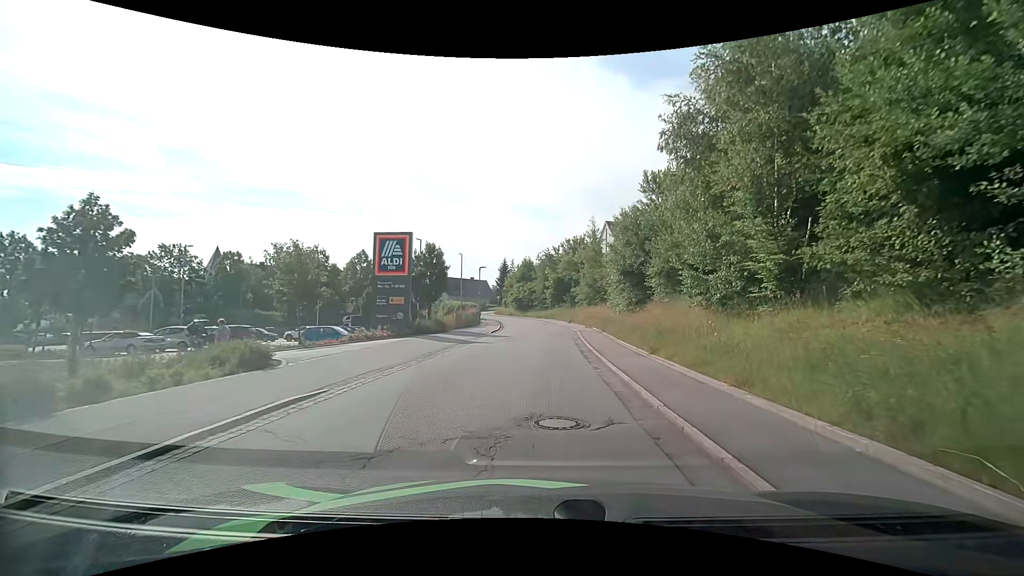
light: Day
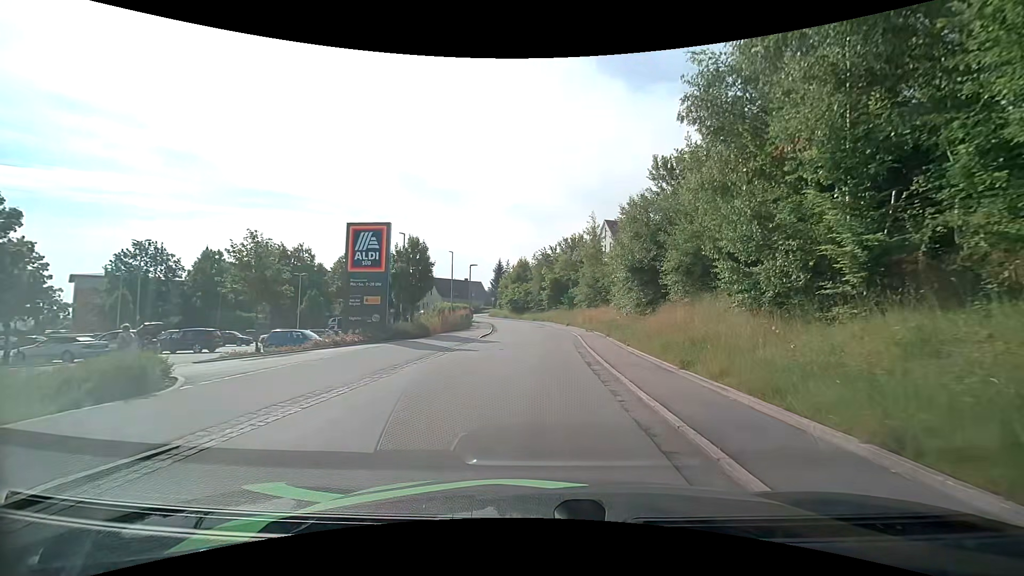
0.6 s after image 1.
(+0.1, +3.8) m; +1°
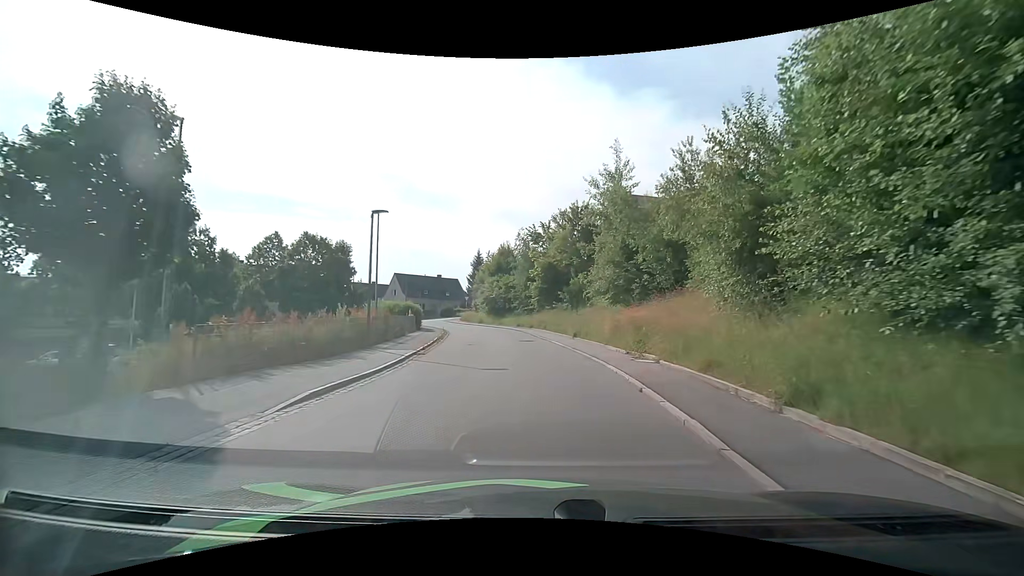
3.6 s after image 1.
(+0.2, +21.4) m; +1°
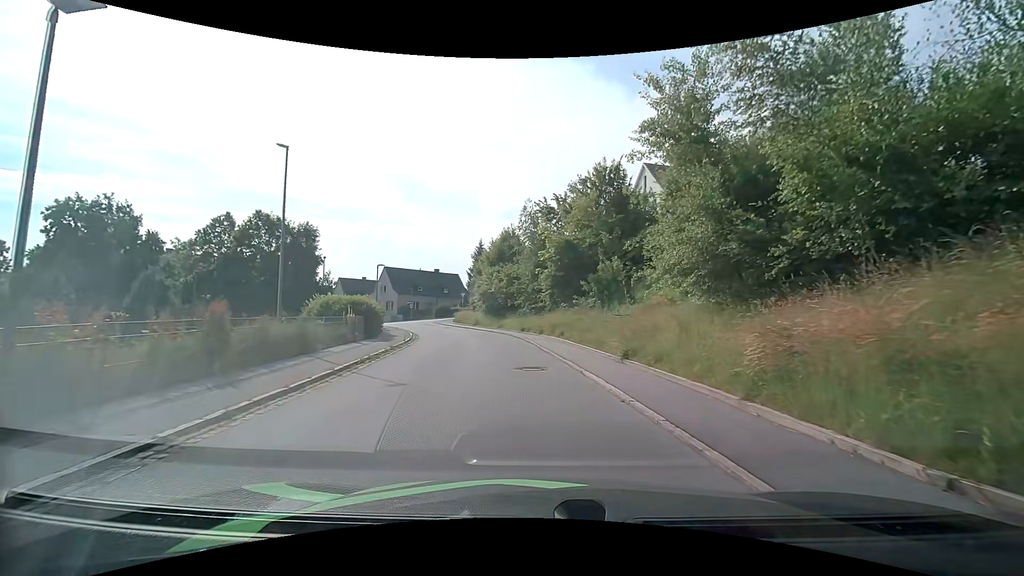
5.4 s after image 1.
(-0.1, +12.5) m; -2°
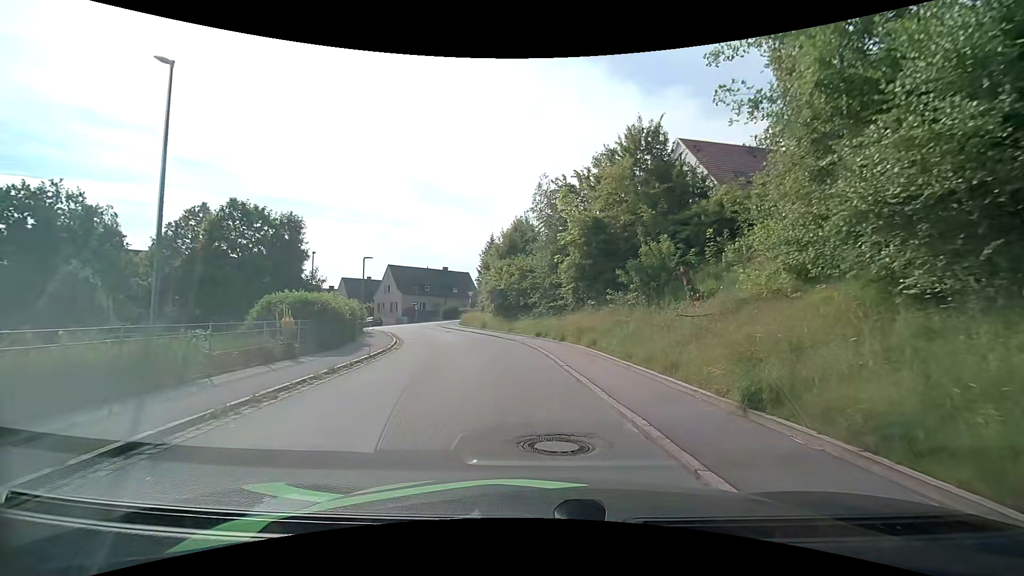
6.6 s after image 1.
(0.0, +6.9) m; 0°
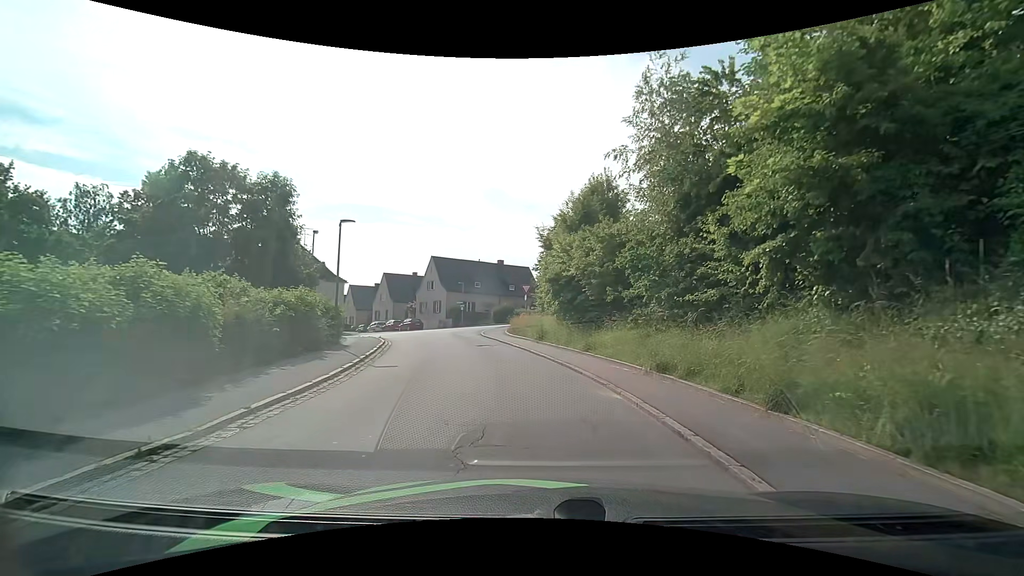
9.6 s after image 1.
(-1.1, +14.5) m; -8°
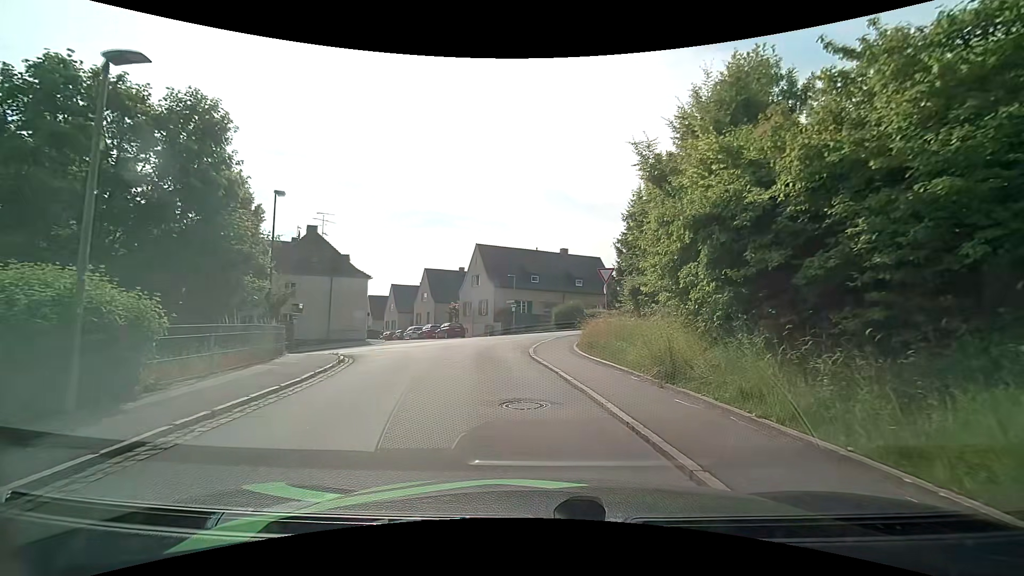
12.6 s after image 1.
(-0.8, +14.0) m; -8°
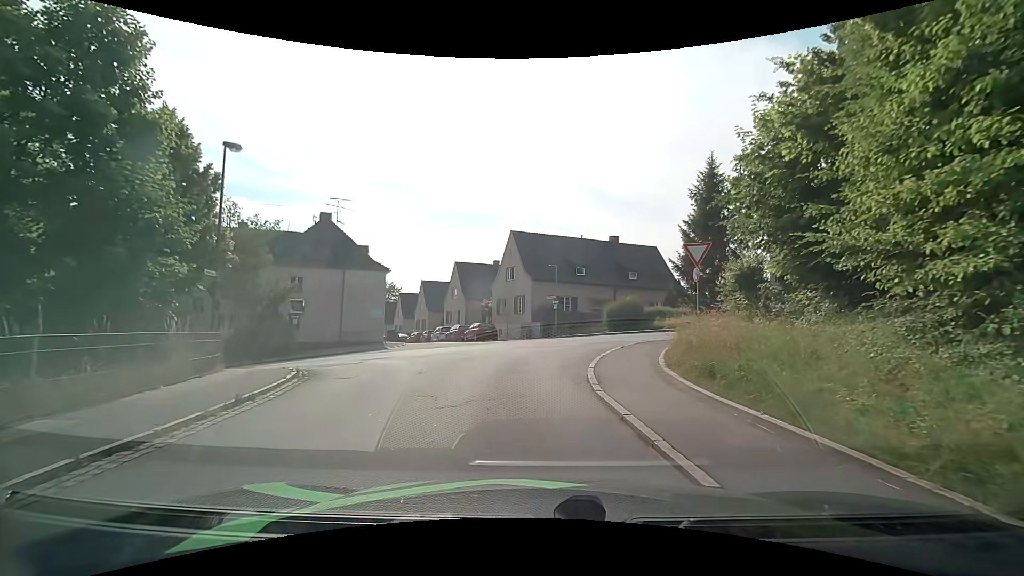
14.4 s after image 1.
(-0.3, +7.3) m; -3°
